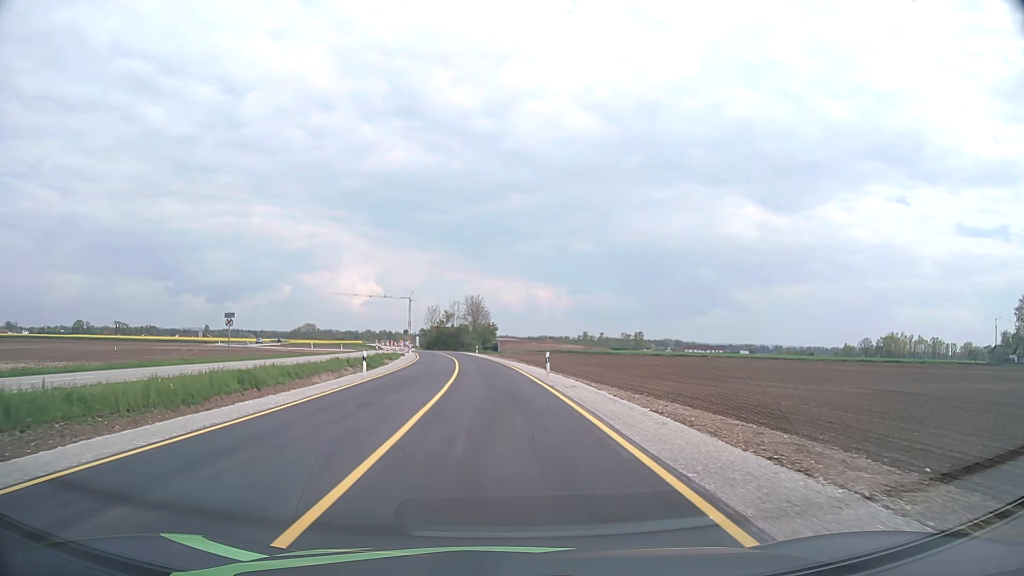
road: secondary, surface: asphalt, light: Day
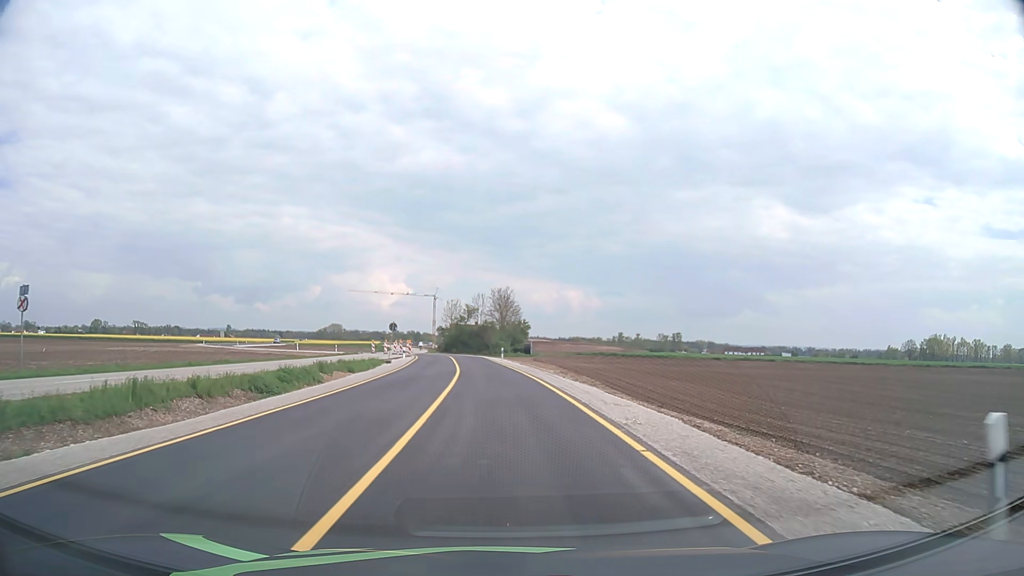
(-0.6, +25.5) m; -3°
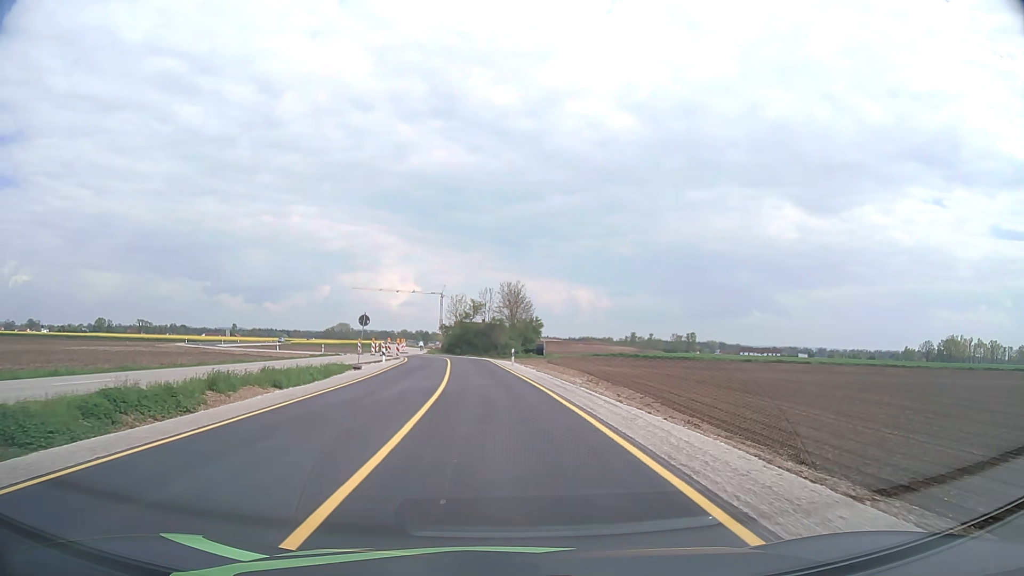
(-0.1, +12.9) m; -1°
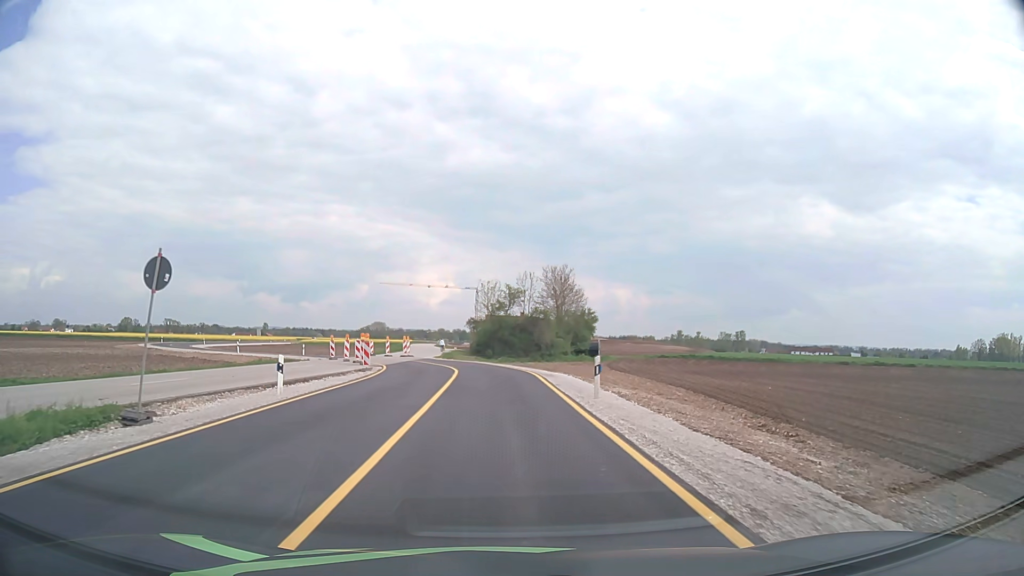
(-0.7, +24.5) m; -3°
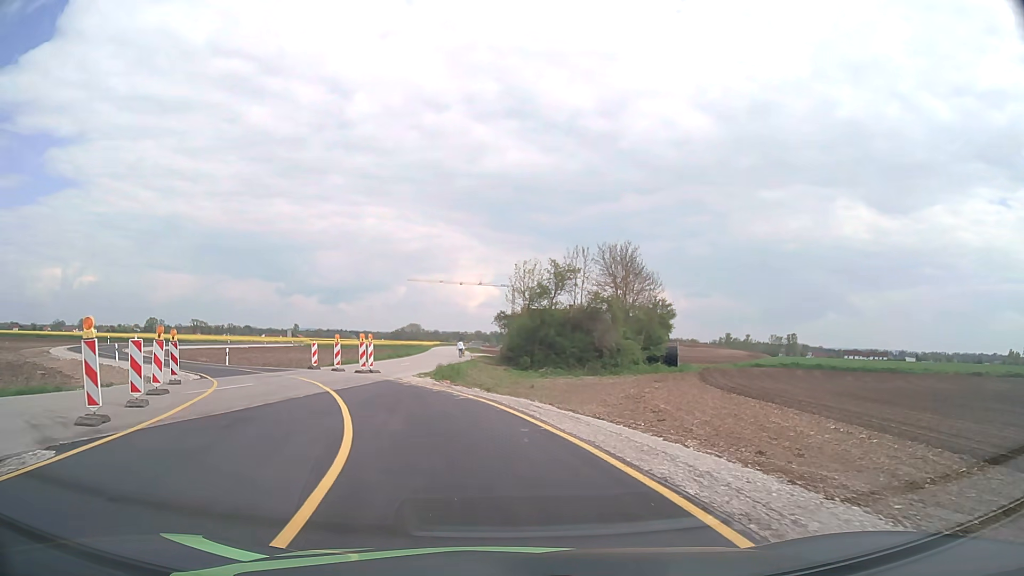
(-0.4, +26.2) m; -3°
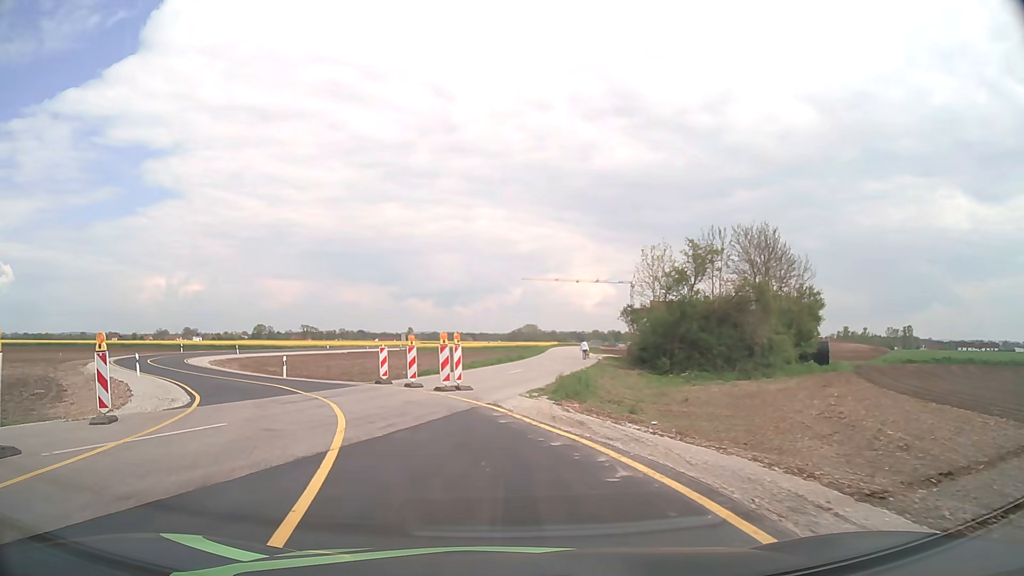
(-0.7, +9.5) m; -10°
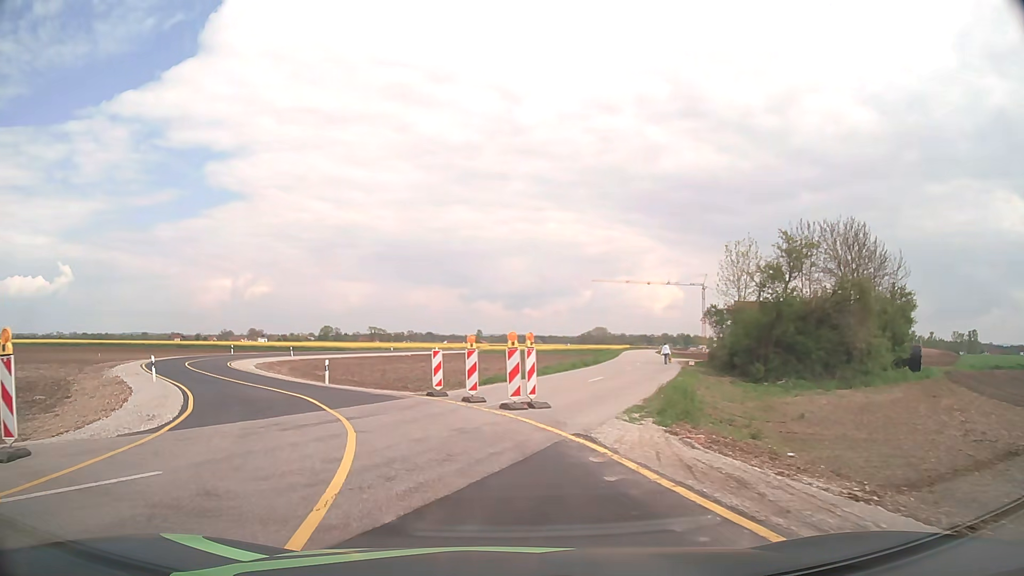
(-0.2, +4.7) m; -6°
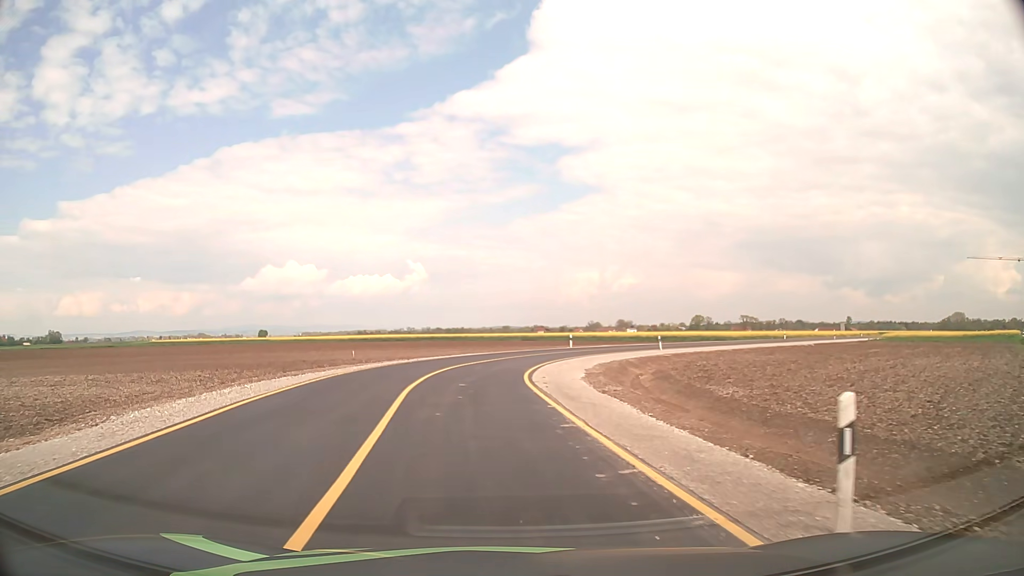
(-6.5, +23.6) m; -31°
(0, +10) (-1, +20) (0, +30) (+2, +40) (+7, +48) (+13, +56) (+20, +63) (+27, +71) (+34, +78) (+41, +85) m
